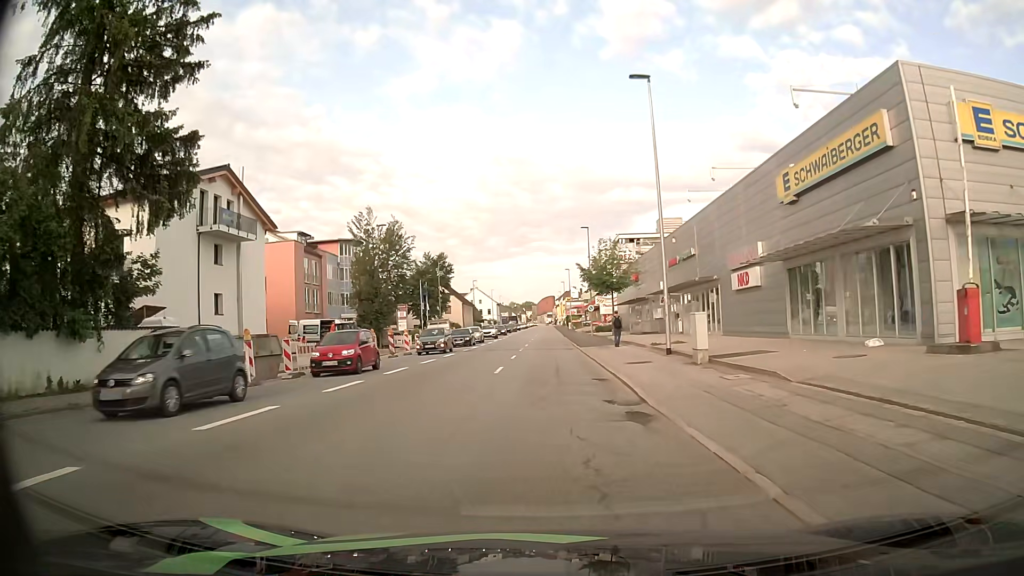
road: tertiary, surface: asphalt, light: Day
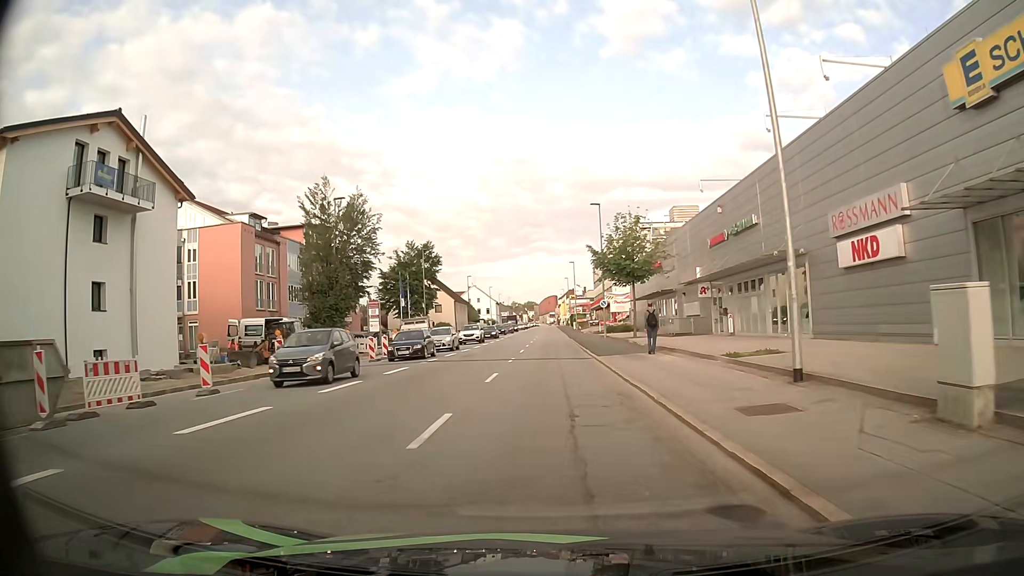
(-0.1, +12.5) m; -1°
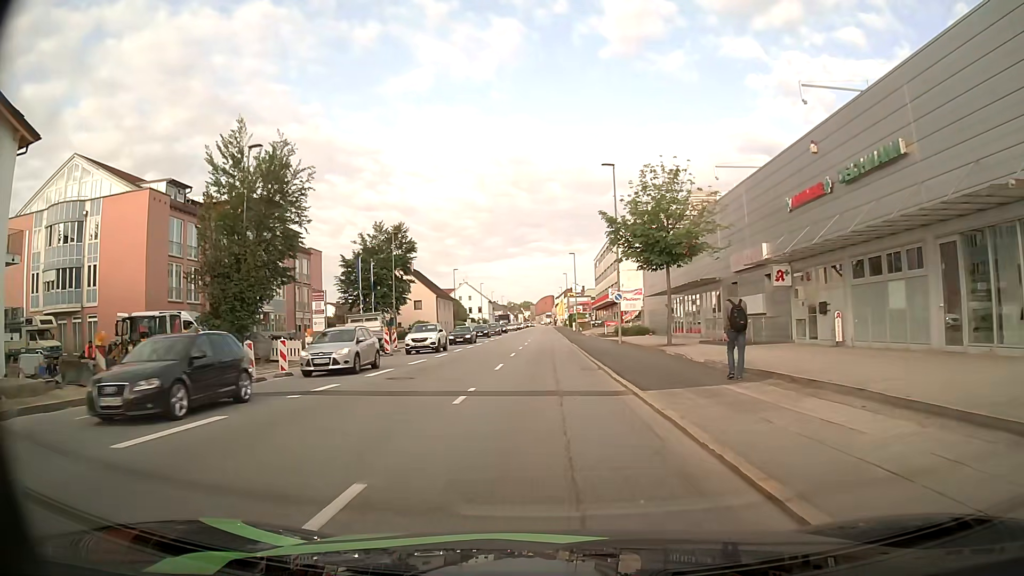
(0.0, +13.6) m; 0°
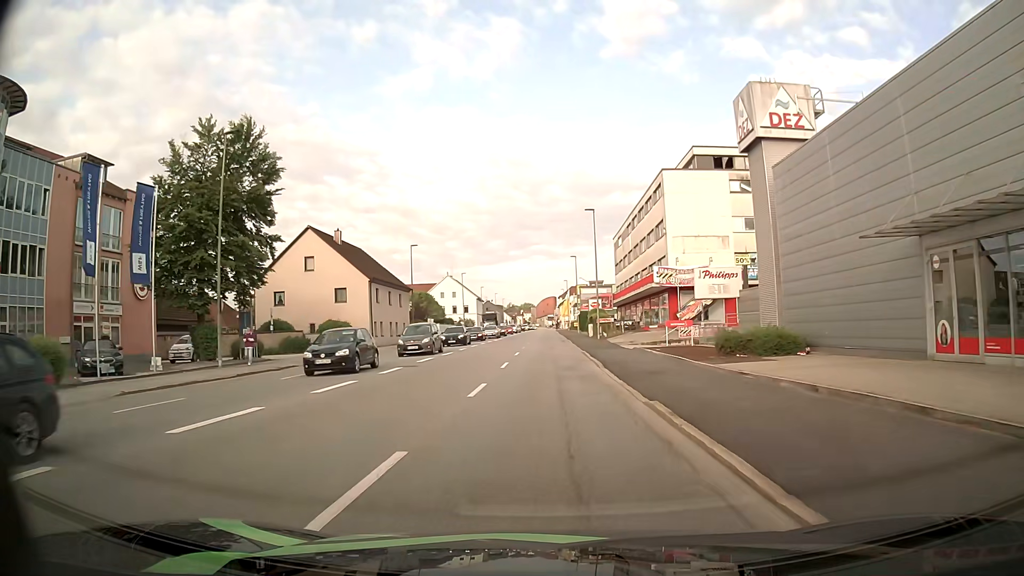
(0.0, +34.7) m; 0°
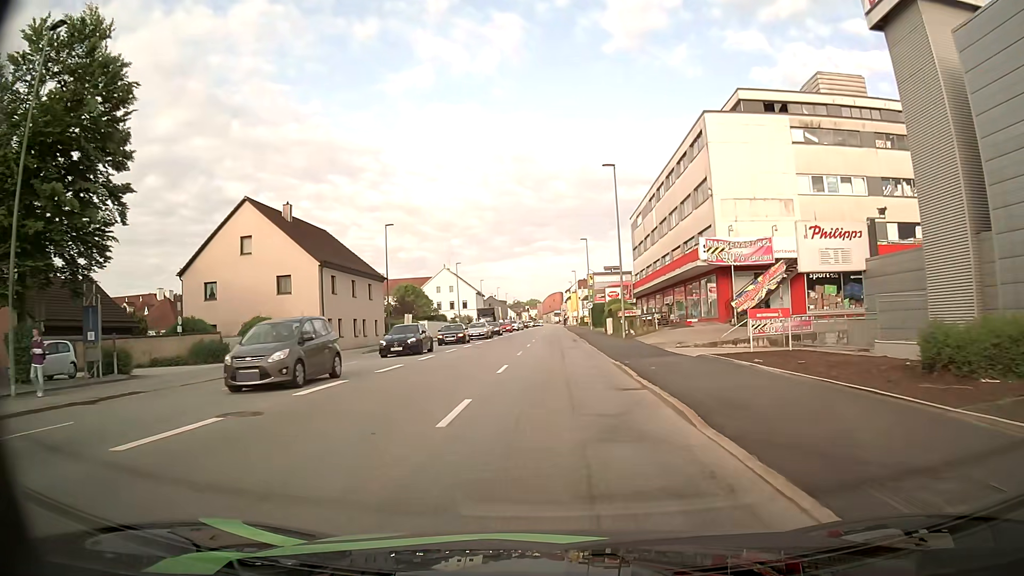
(0.0, +13.6) m; 0°
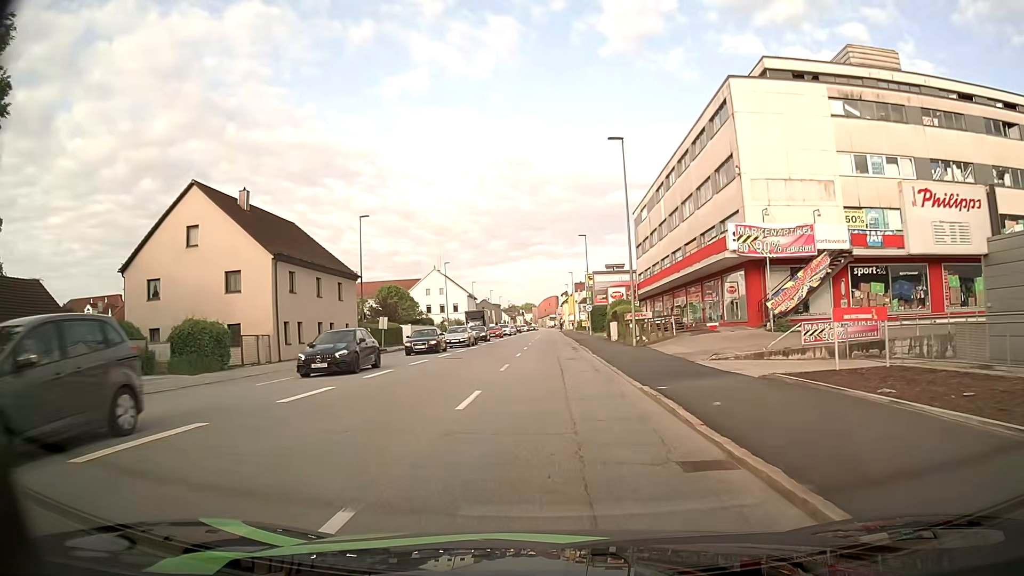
(0.0, +6.8) m; 0°
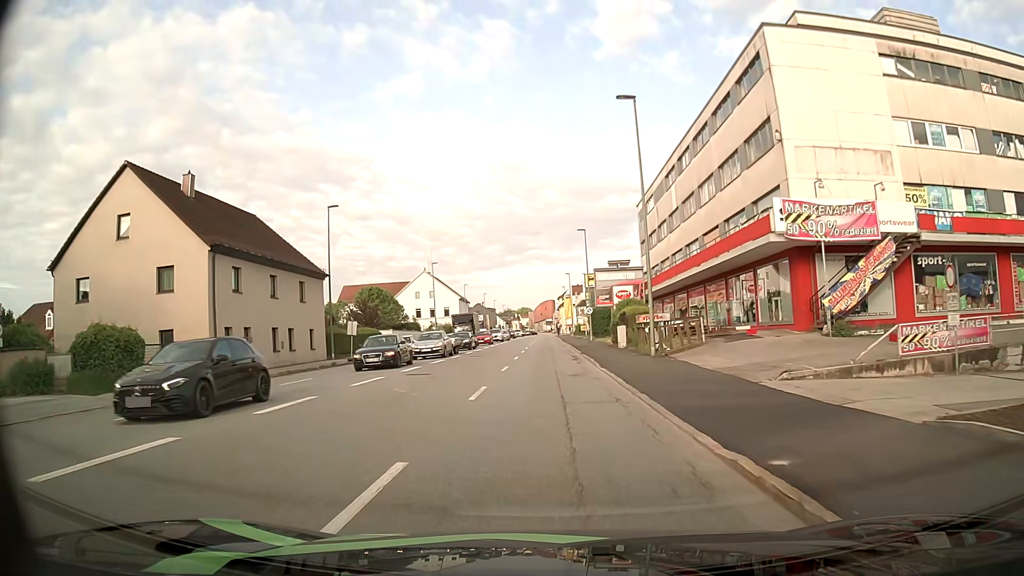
(0.0, +6.8) m; +1°
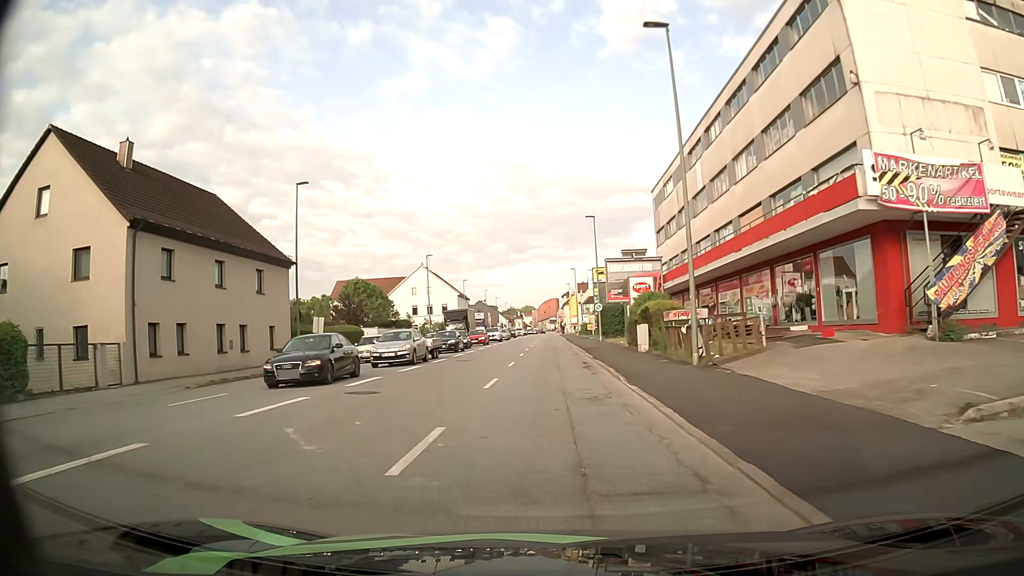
(0.0, +6.9) m; 0°
